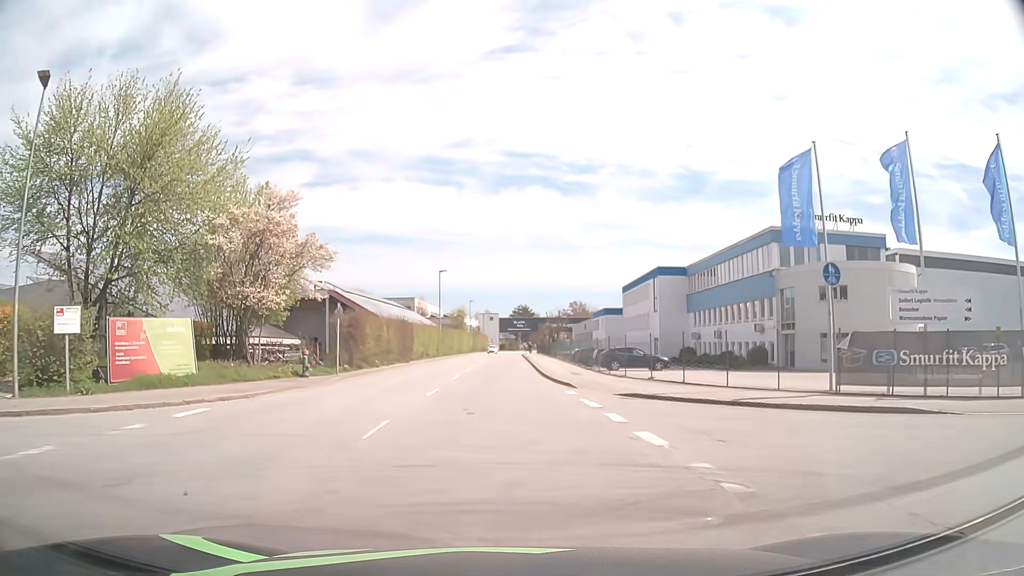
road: tertiary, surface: asphalt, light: Day
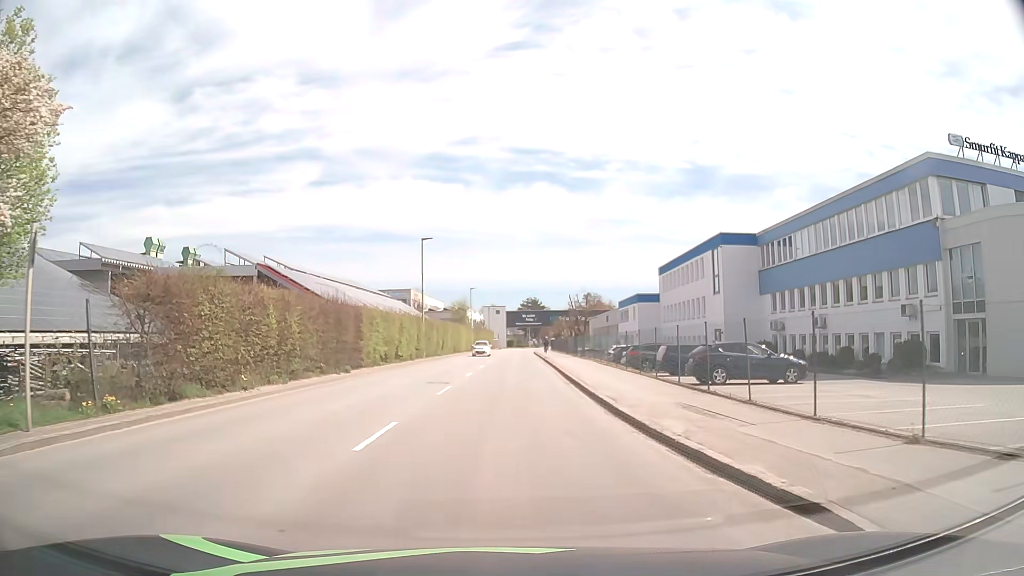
(-0.1, +18.9) m; -1°
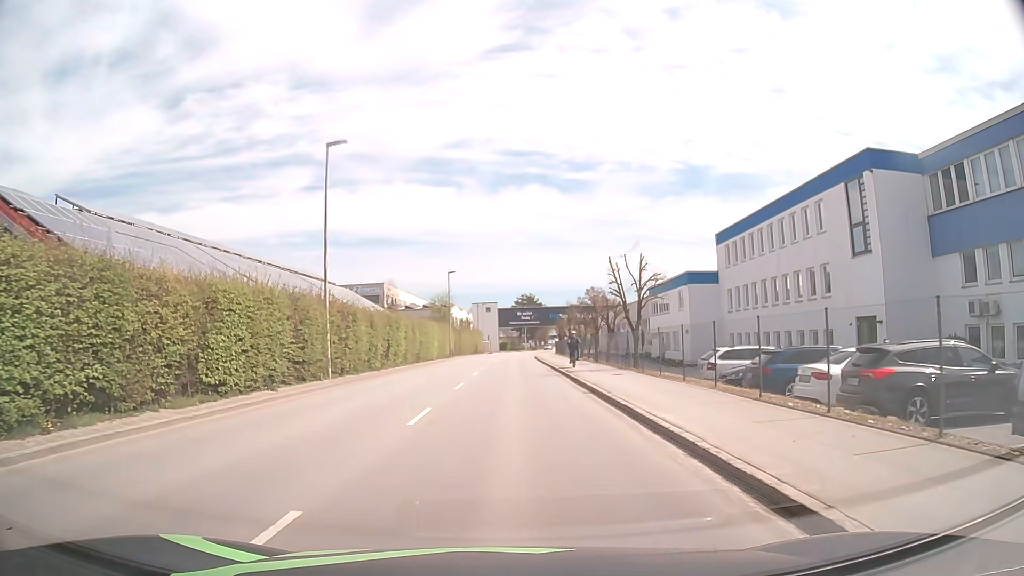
(+0.1, +24.0) m; 0°
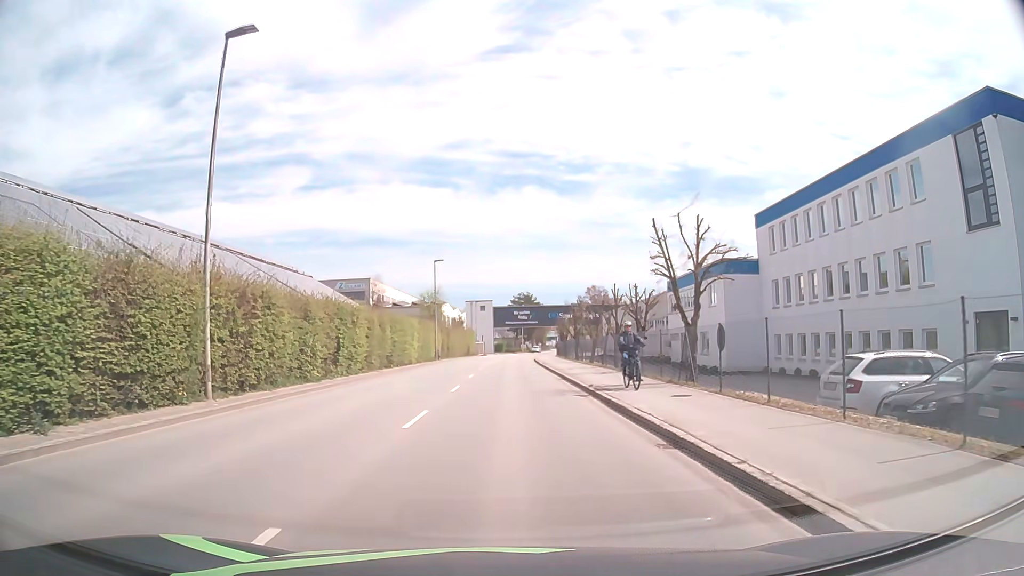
(+0.1, +9.5) m; +1°
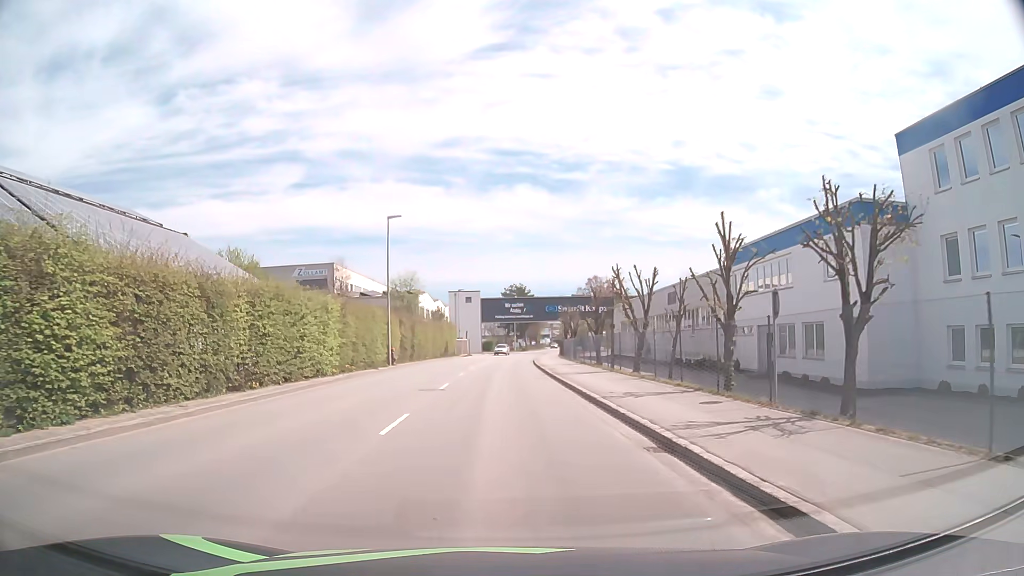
(+0.1, +18.8) m; +1°
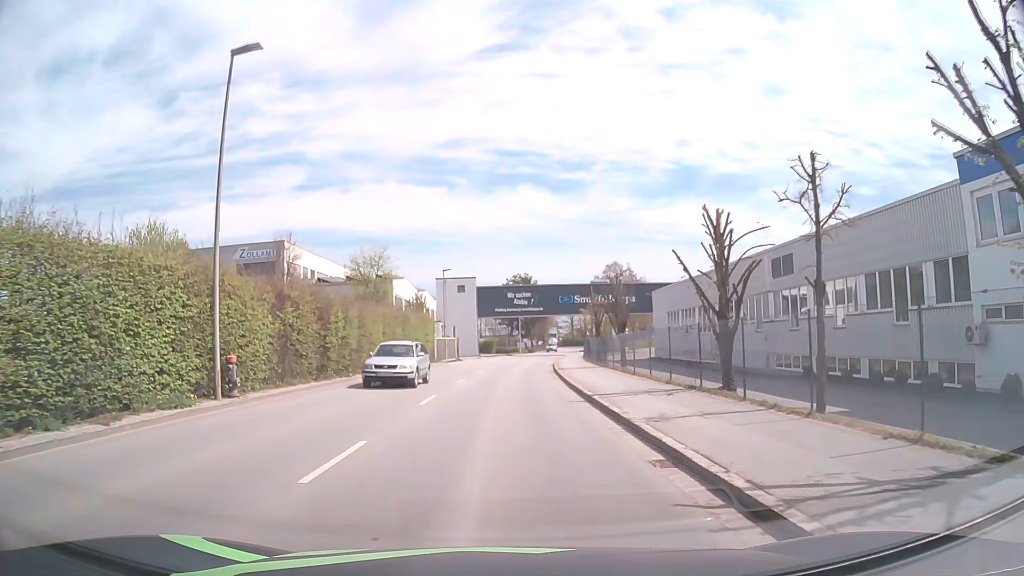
(+0.1, +22.9) m; 0°
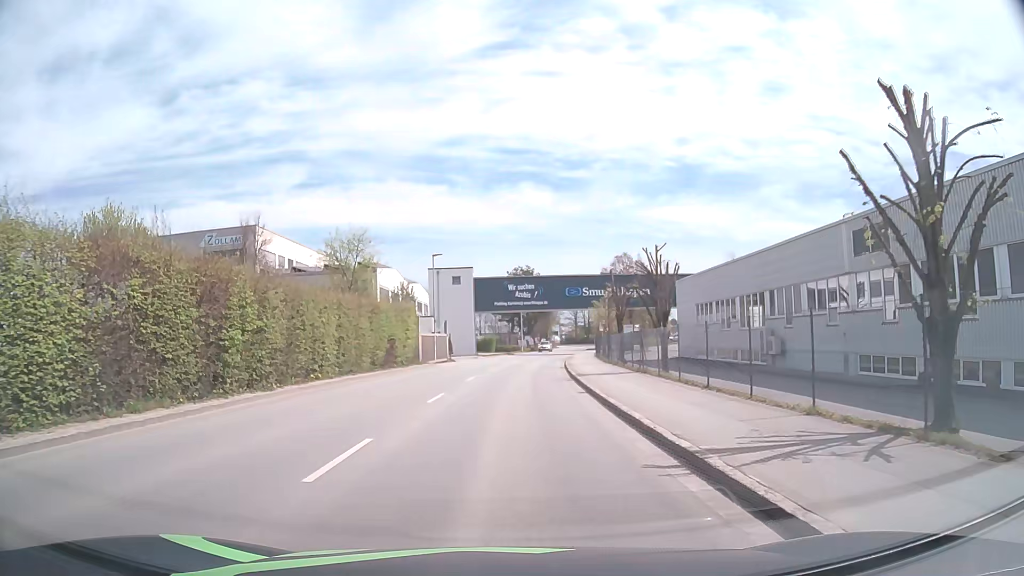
(0.0, +9.0) m; 0°
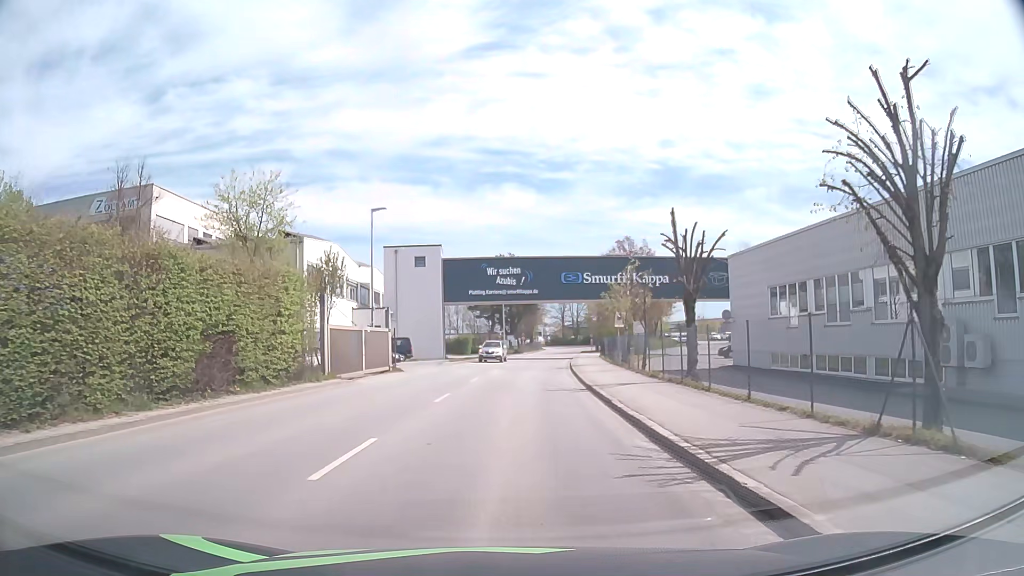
(+0.3, +17.9) m; +2°
(0, +10) (0, +20) (+1, +30) (+2, +40) (+3, +50) (+4, +60) (+5, +70) (+6, +80) (+7, +90) (+9, +99) m
